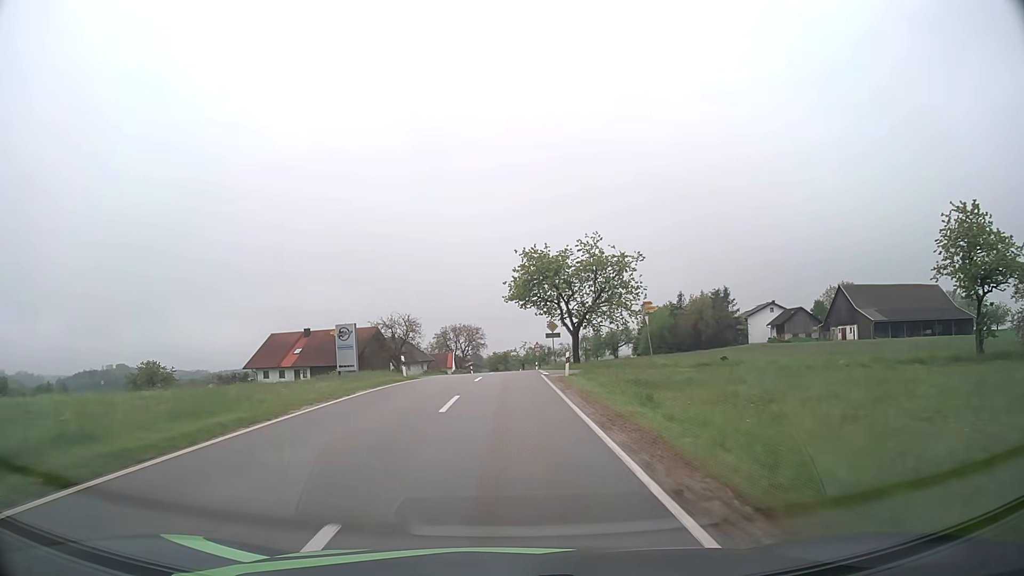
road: tertiary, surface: asphalt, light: Day
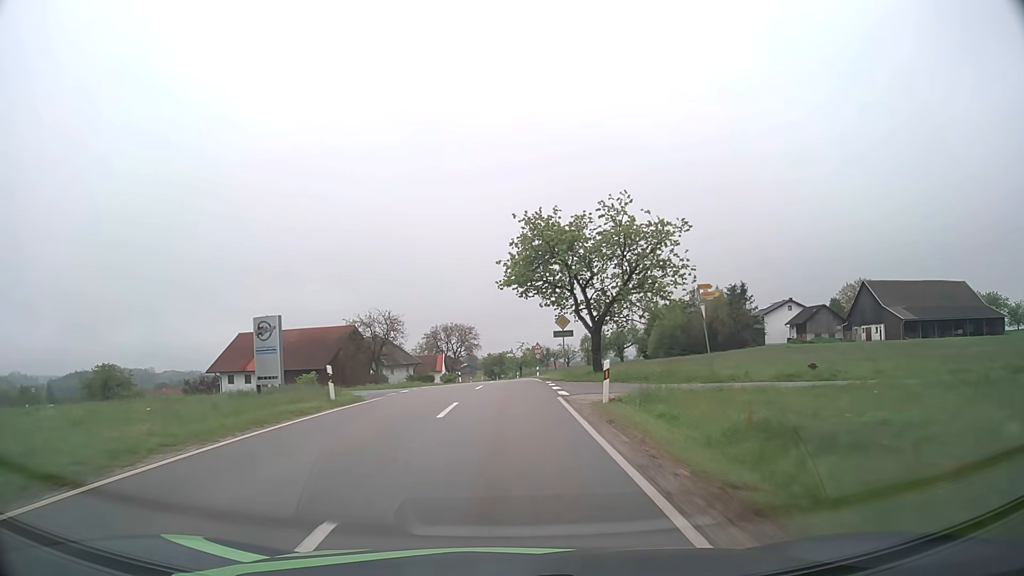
(0.0, +11.9) m; 0°
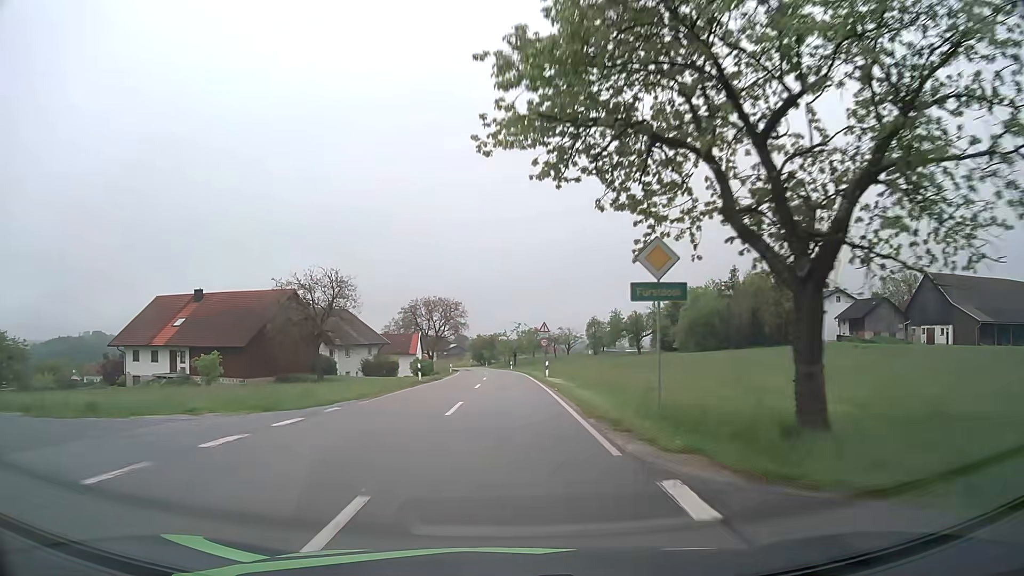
(+0.1, +23.0) m; 0°
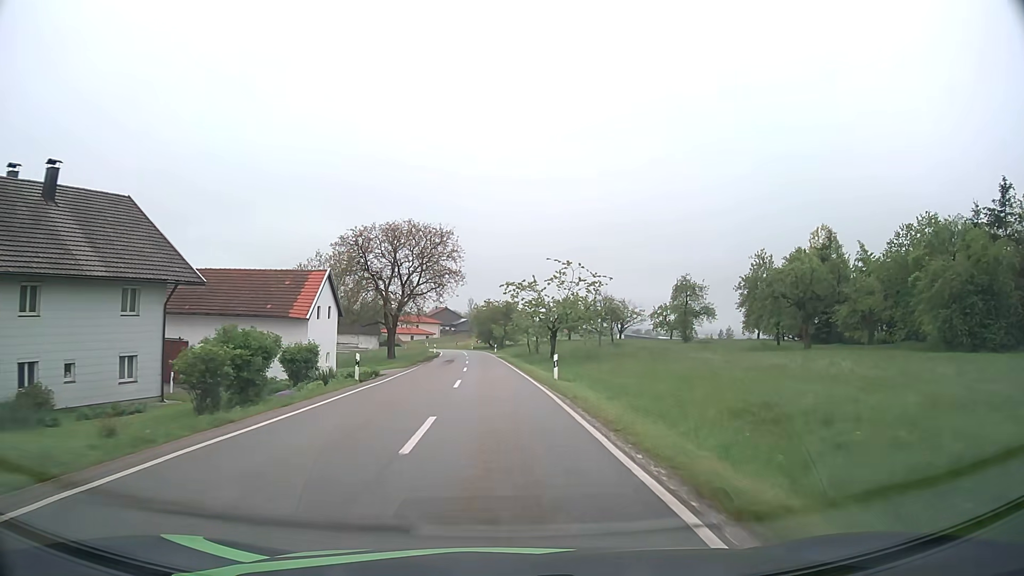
(-0.3, +54.3) m; -2°
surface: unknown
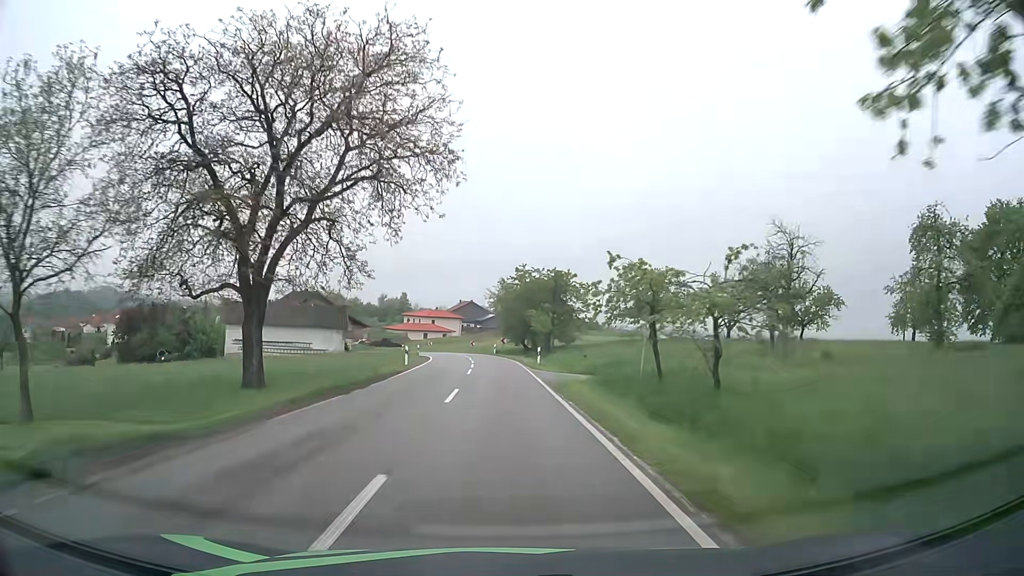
(-1.1, +41.5) m; -3°
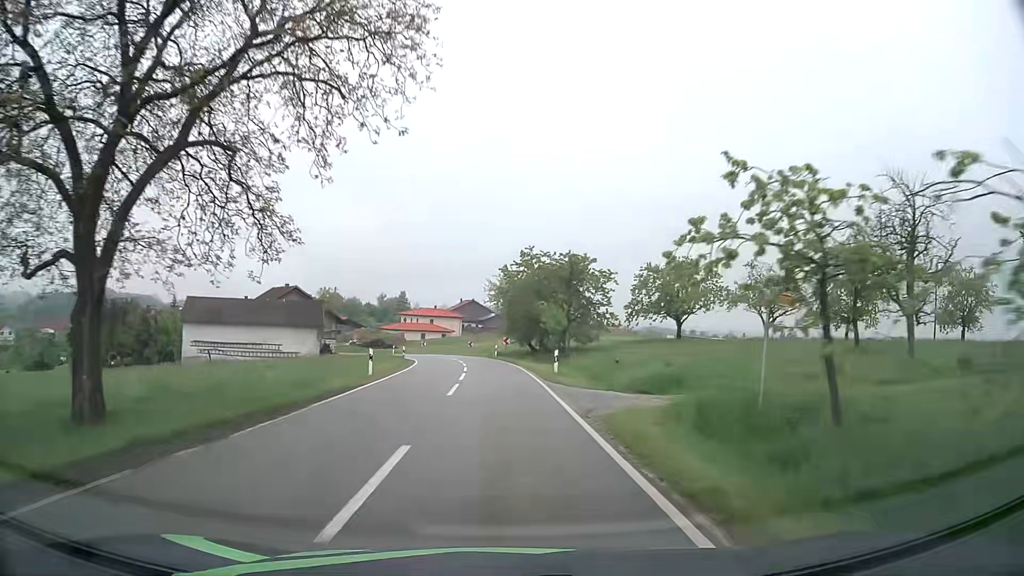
(0.0, +10.1) m; 0°
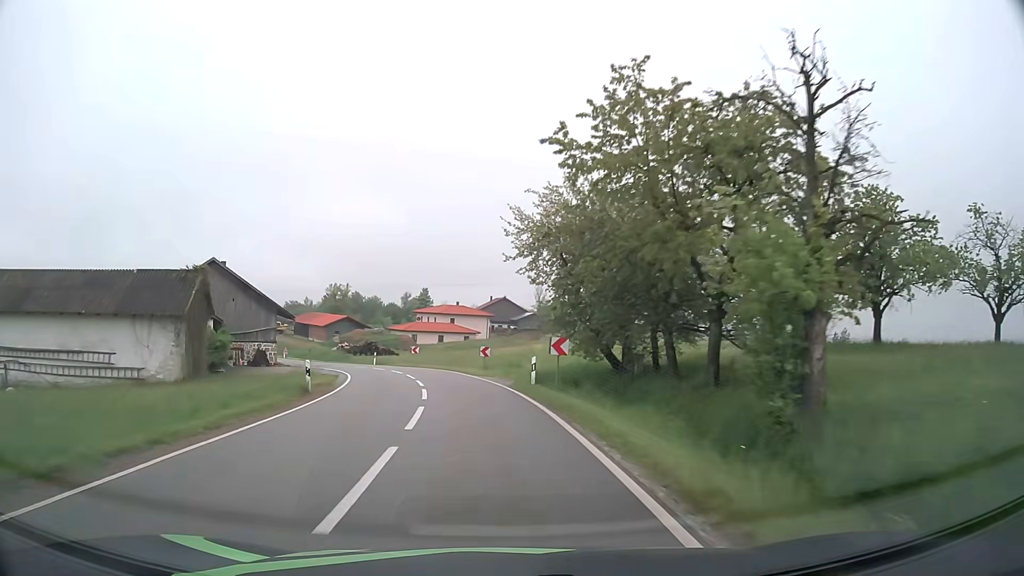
(-0.3, +29.6) m; -2°
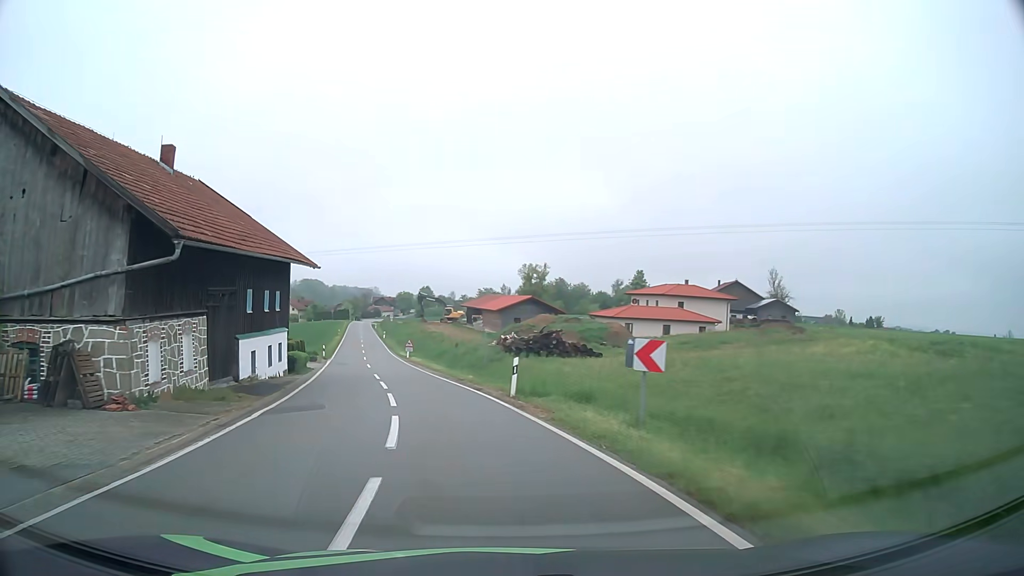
(-5.0, +37.6) m; -17°
(-1, +10) (-2, +20) (-4, +30) (-7, +39) (-9, +49) (-12, +59) (-14, +68) (-16, +78) (-19, +88) (-21, +98) m
